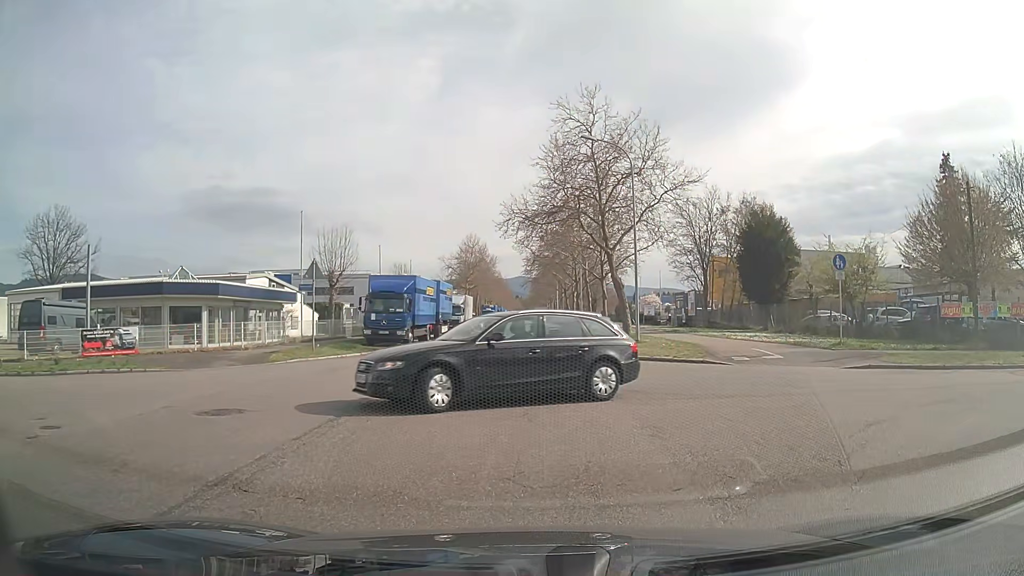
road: tertiary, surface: asphalt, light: Day
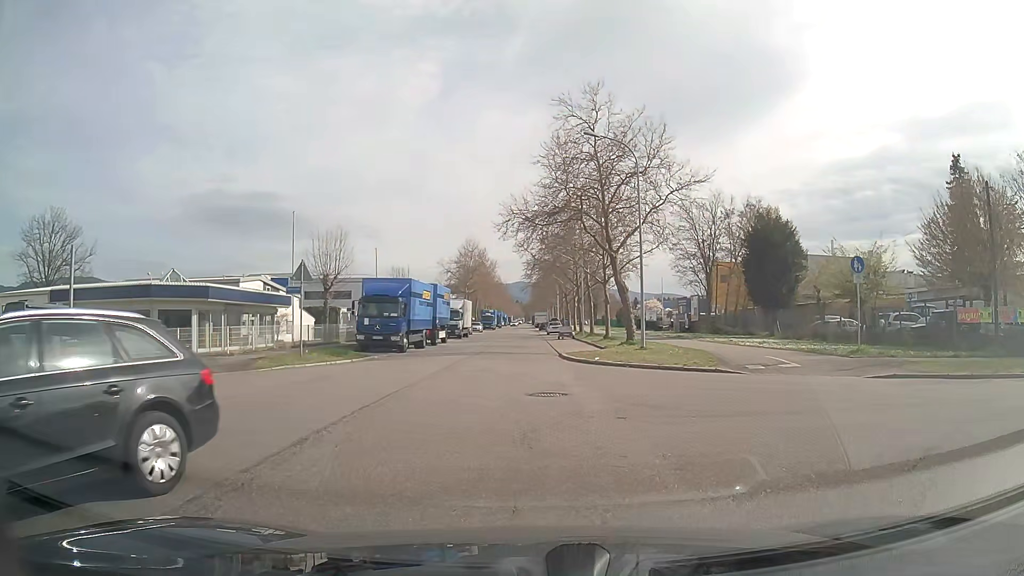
(0.0, +1.4) m; 0°
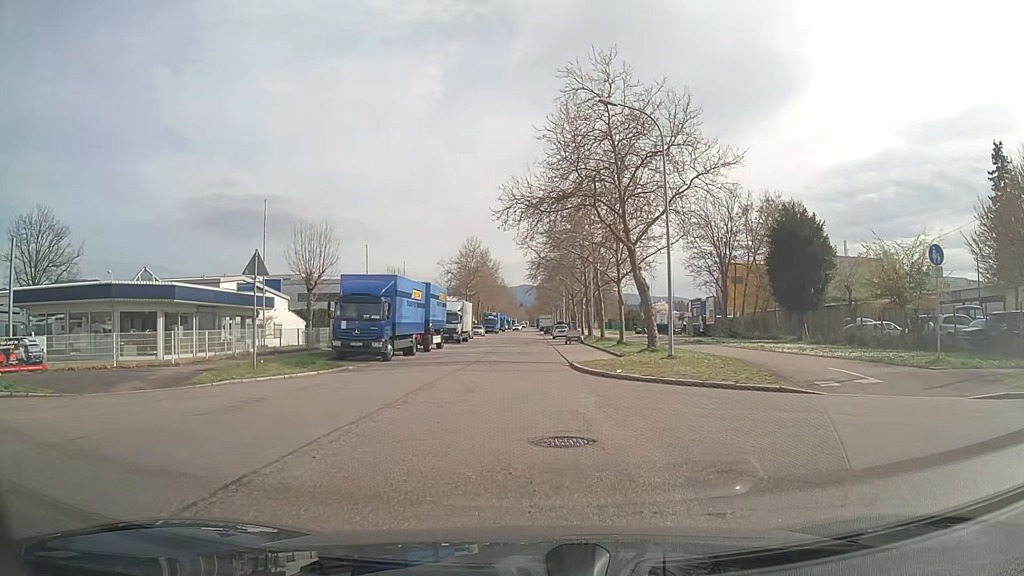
(-0.1, +5.2) m; -1°
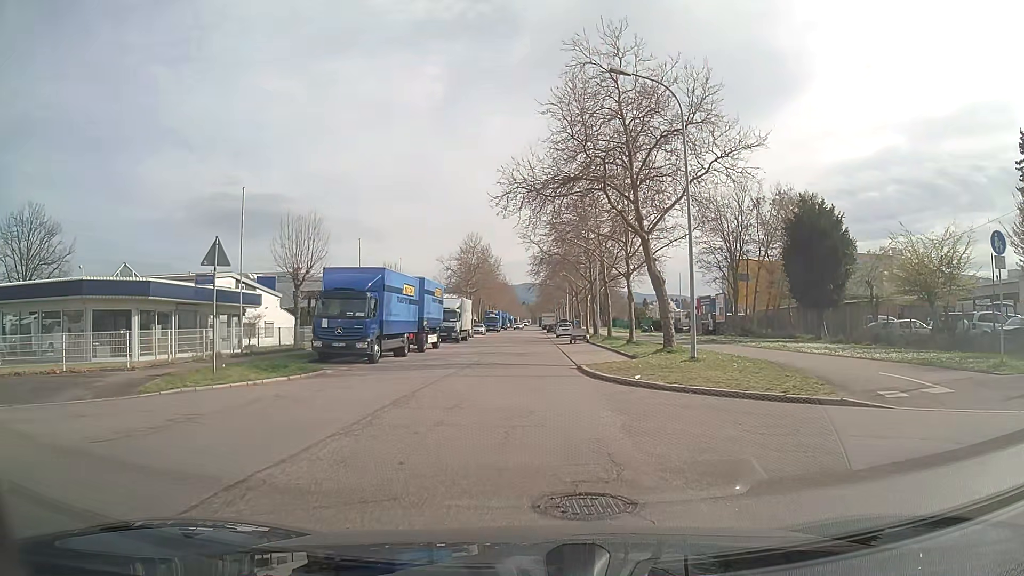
(0.0, +3.1) m; 0°
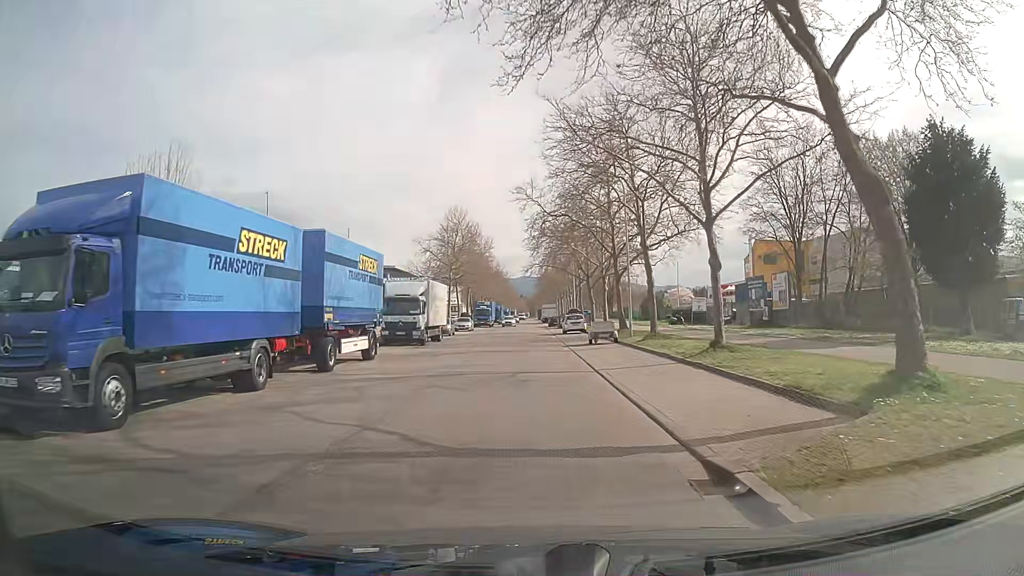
(-0.1, +17.6) m; 0°
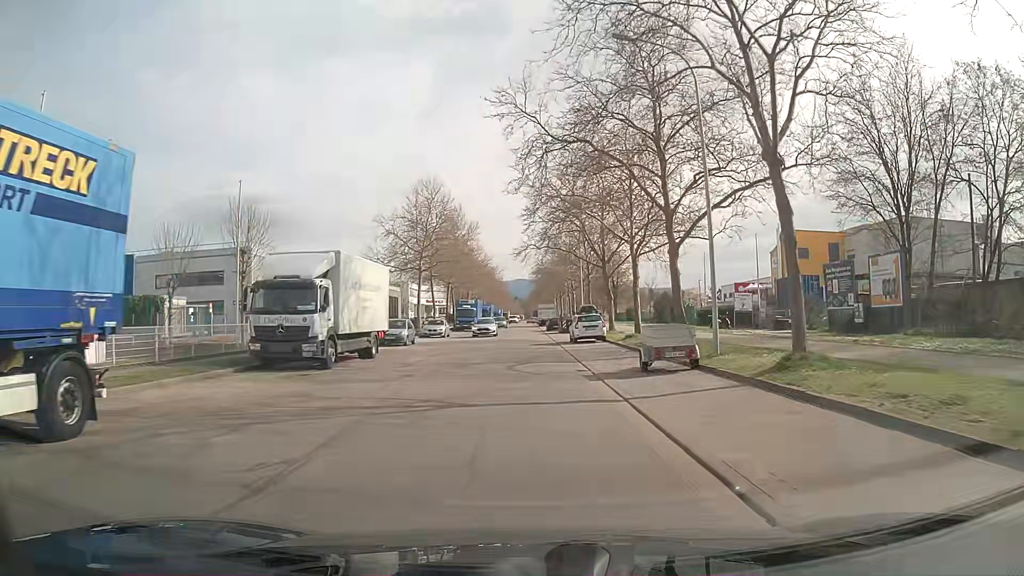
(+0.1, +17.2) m; 0°
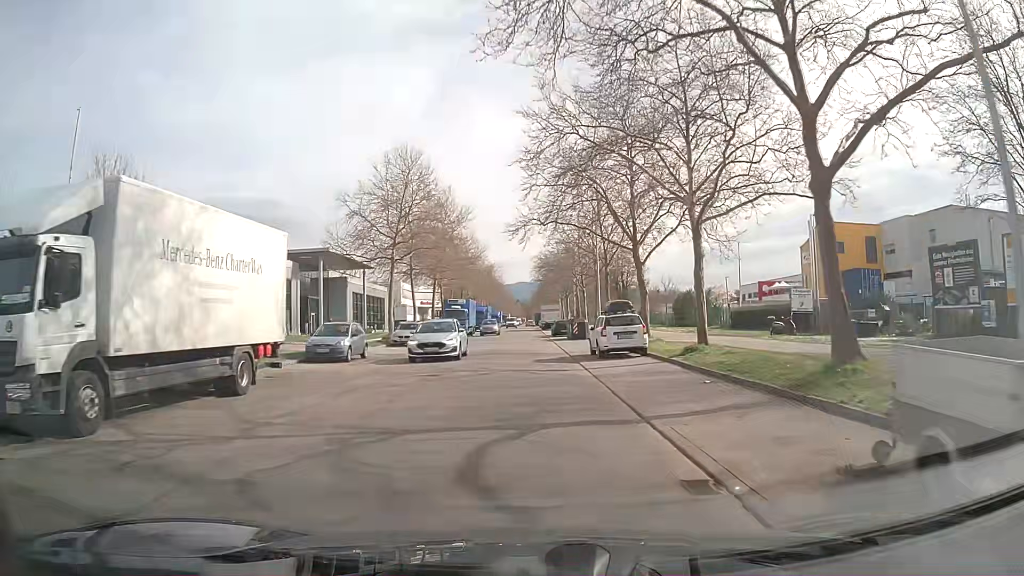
(0.0, +12.3) m; 0°
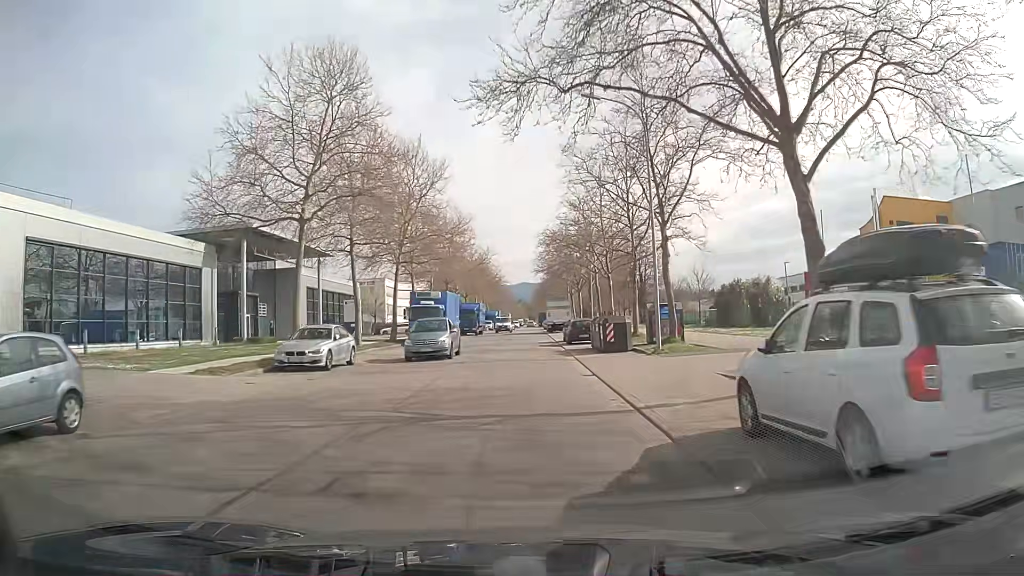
(+0.1, +18.8) m; 0°
(0, +10) (0, +20) (0, +30) (0, +40) (0, +50) (0, +60) (0, +70) (0, +80) (0, +90) (0, +100) m
